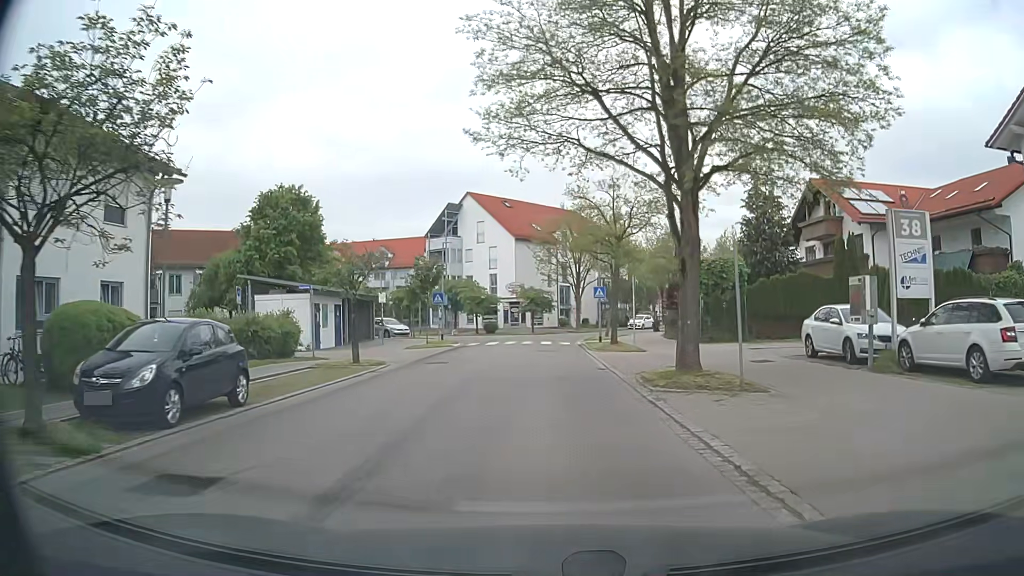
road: residential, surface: asphalt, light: Day
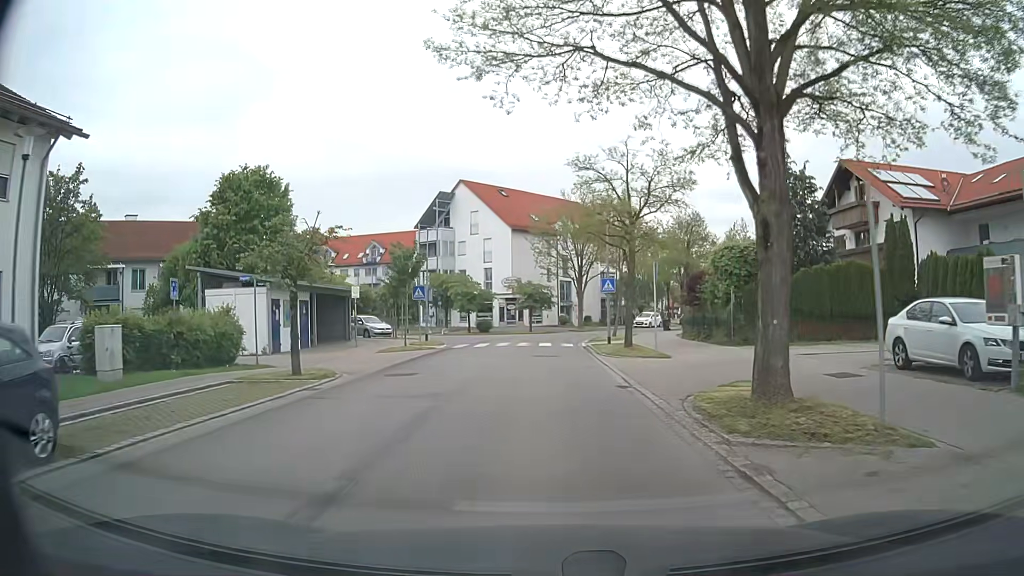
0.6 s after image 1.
(0.0, +5.3) m; -1°
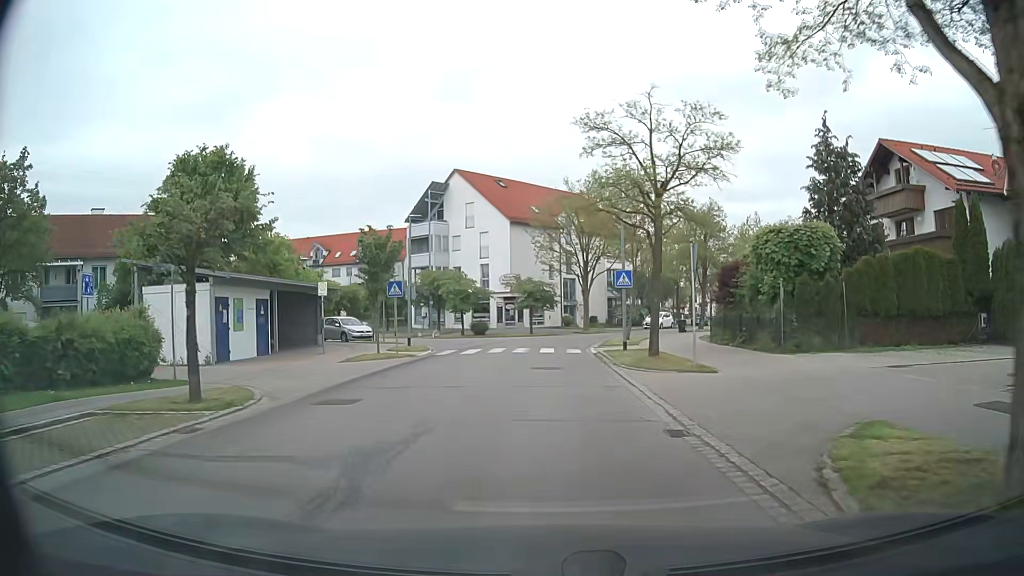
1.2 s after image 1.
(0.0, +5.3) m; 0°
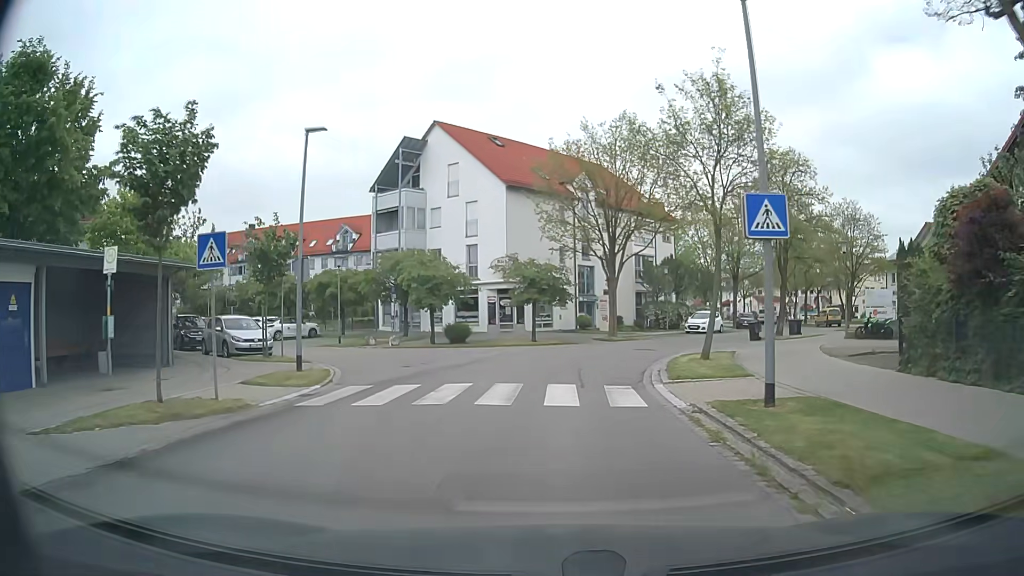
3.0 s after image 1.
(-0.1, +15.3) m; 0°
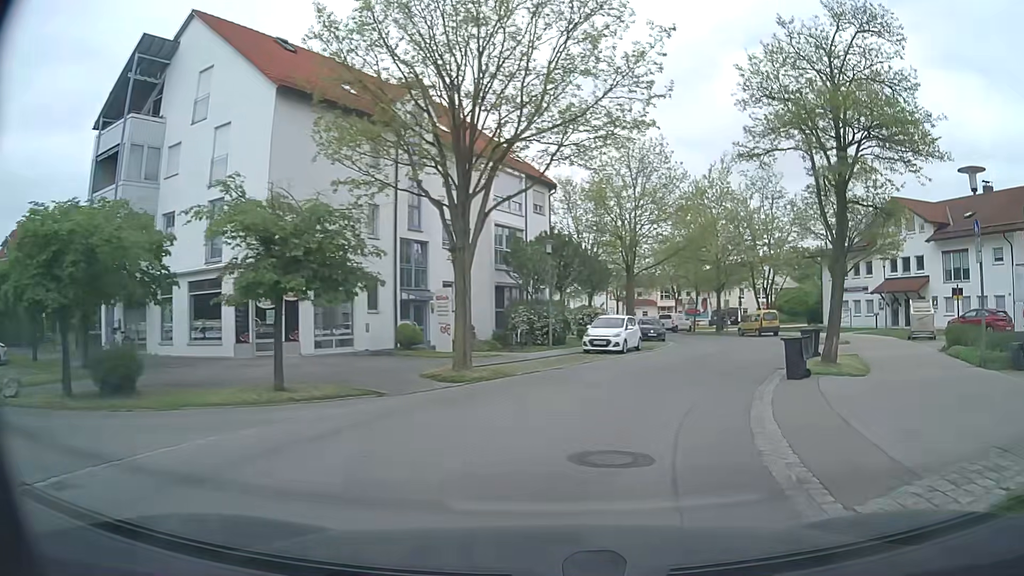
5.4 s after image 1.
(+1.0, +19.1) m; +13°
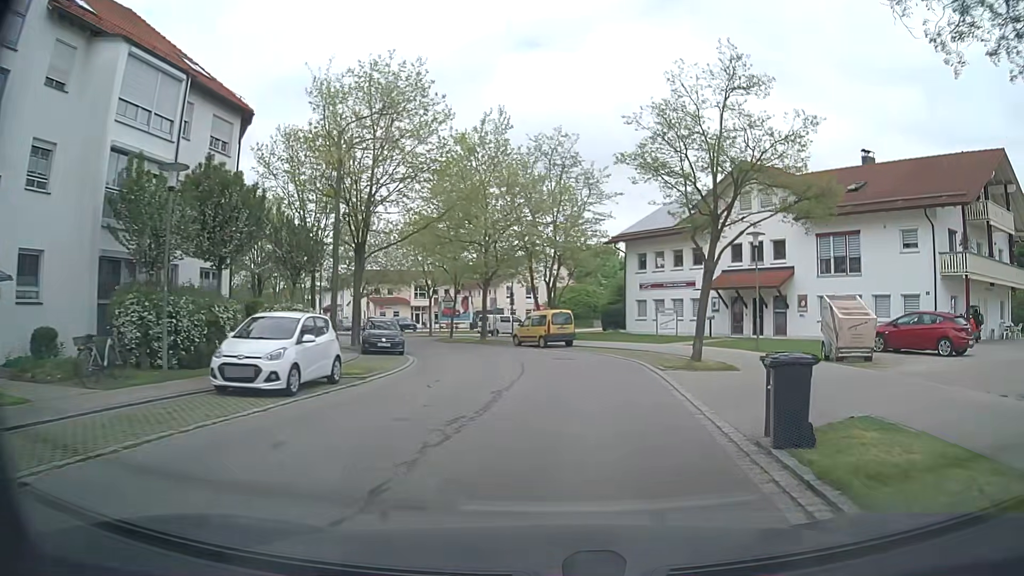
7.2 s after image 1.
(+2.7, +14.2) m; +19°
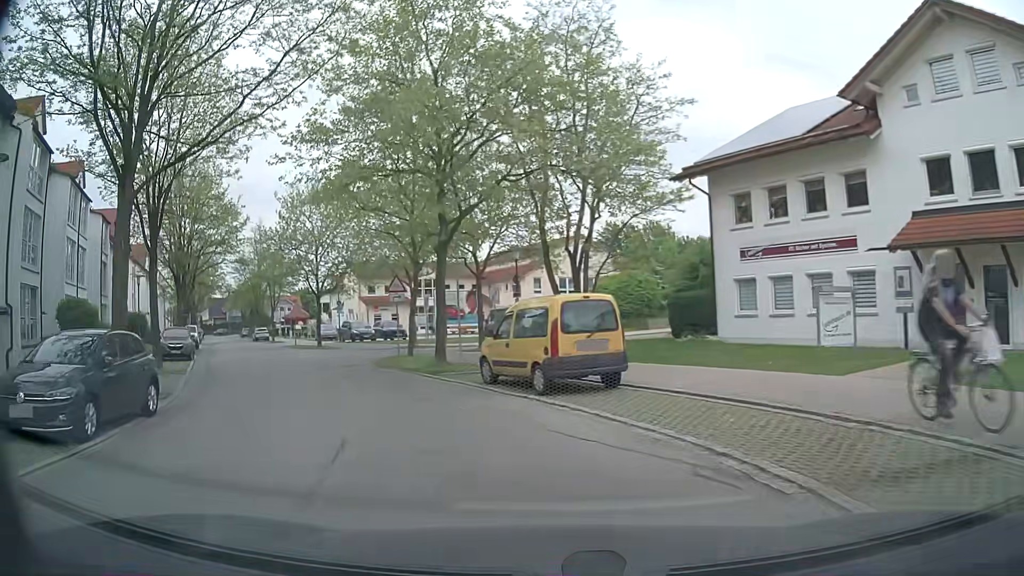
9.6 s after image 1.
(+1.3, +20.2) m; -3°
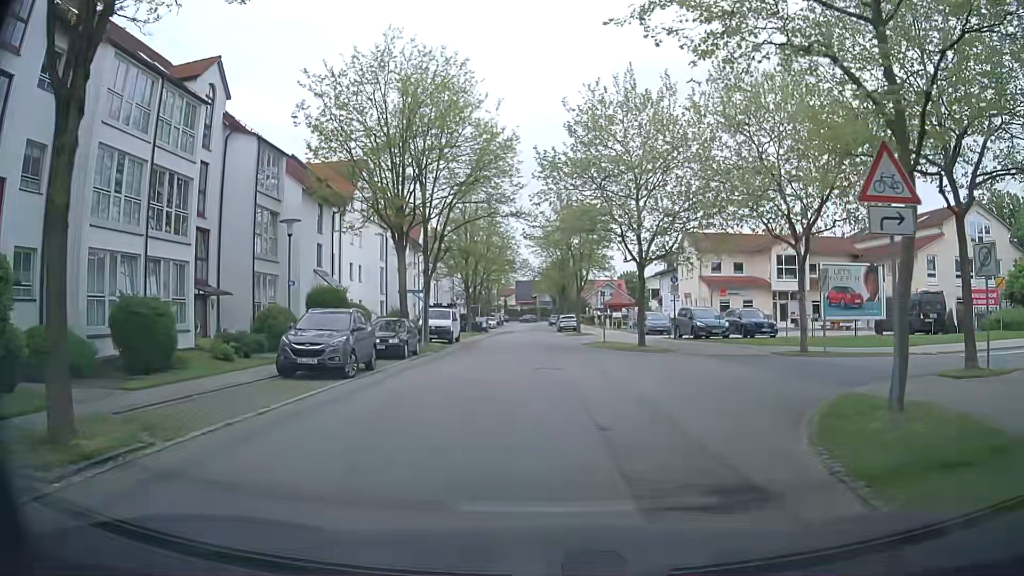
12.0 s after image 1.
(-5.0, +17.5) m; -29°
(+1, +10) (+8, +17) (+17, +19) (+27, +19) (+37, +19) (+47, +18) (+56, +13) (+65, +9) (+75, +9) (+82, +16) m
